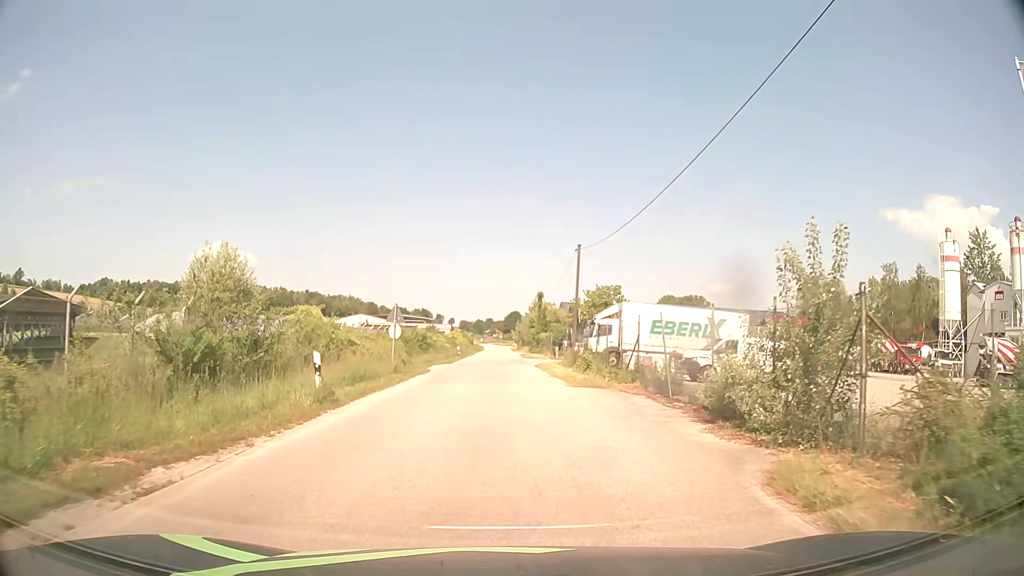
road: tertiary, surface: asphalt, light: Day
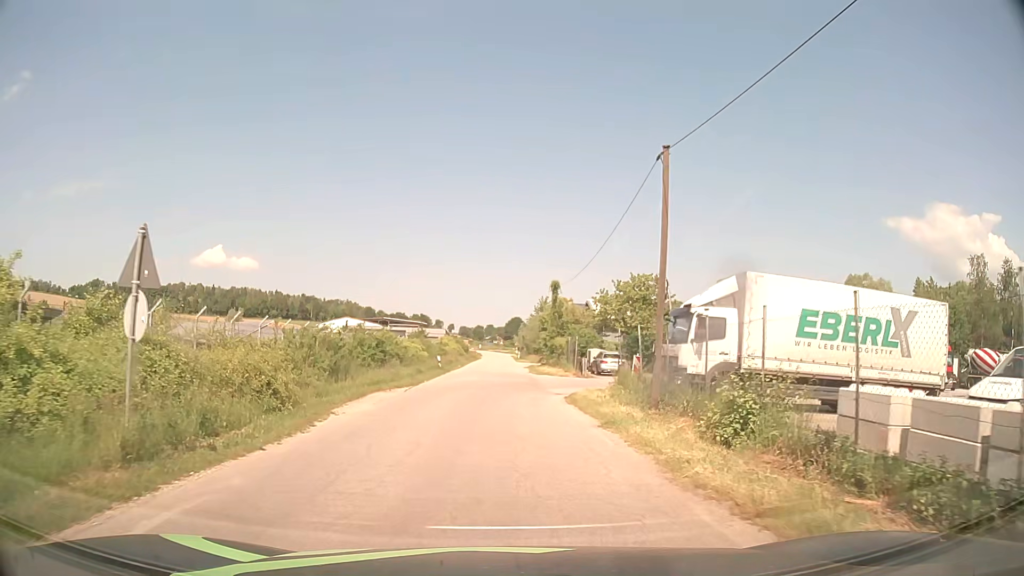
(-0.1, +19.1) m; 0°
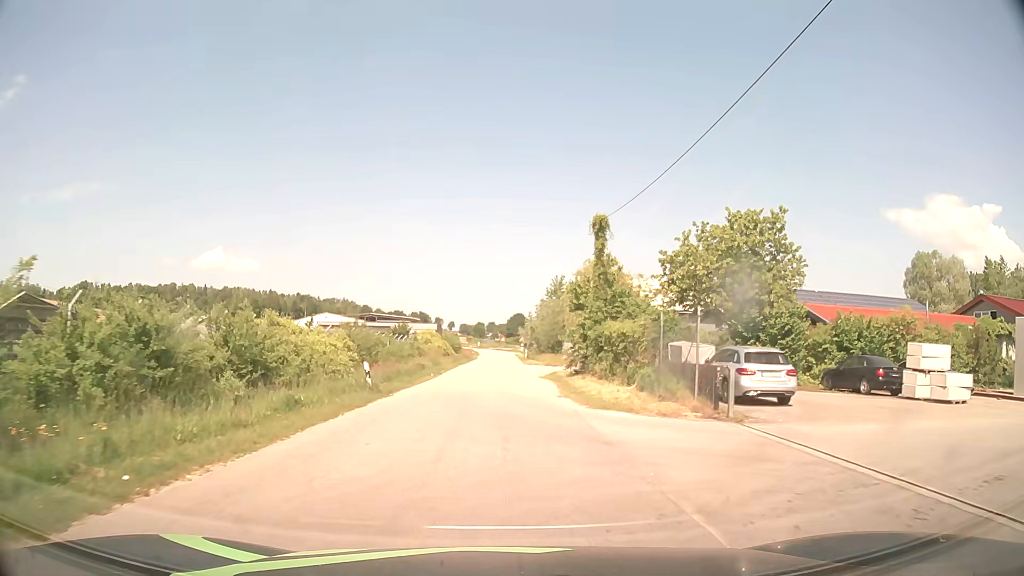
(0.0, +23.8) m; 0°
(0, +10) (0, +20) (0, +30) (0, +40) (0, +50) (0, +60) (0, +70) (0, +80) (0, +90) (0, +100) m
